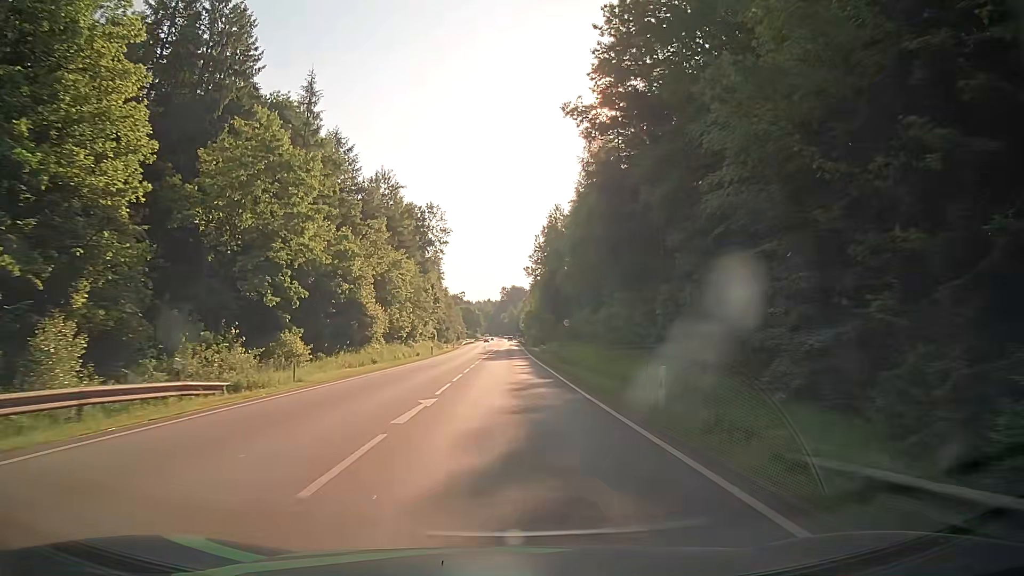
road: secondary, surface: asphalt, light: Day
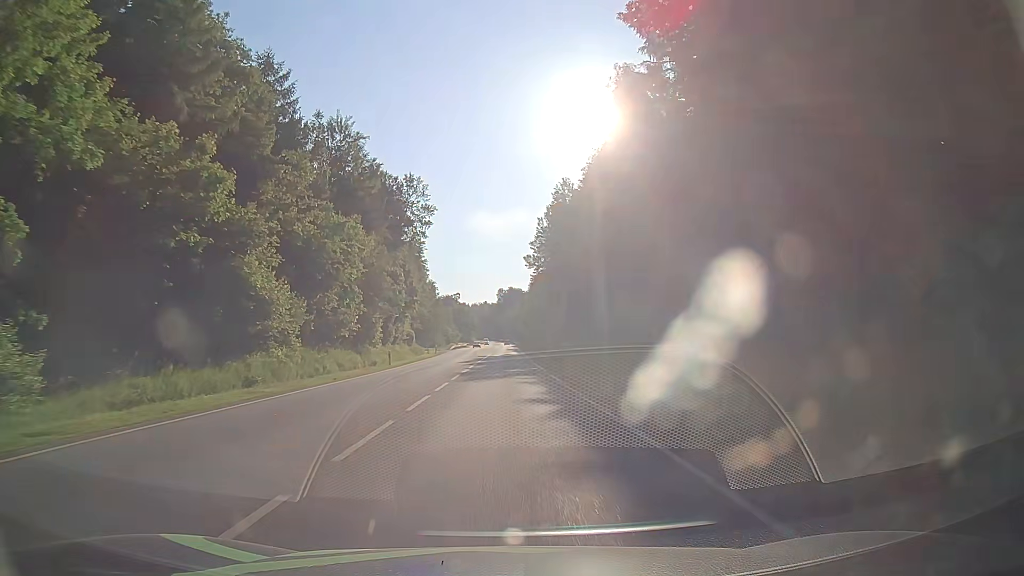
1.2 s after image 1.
(0.0, +22.2) m; 0°
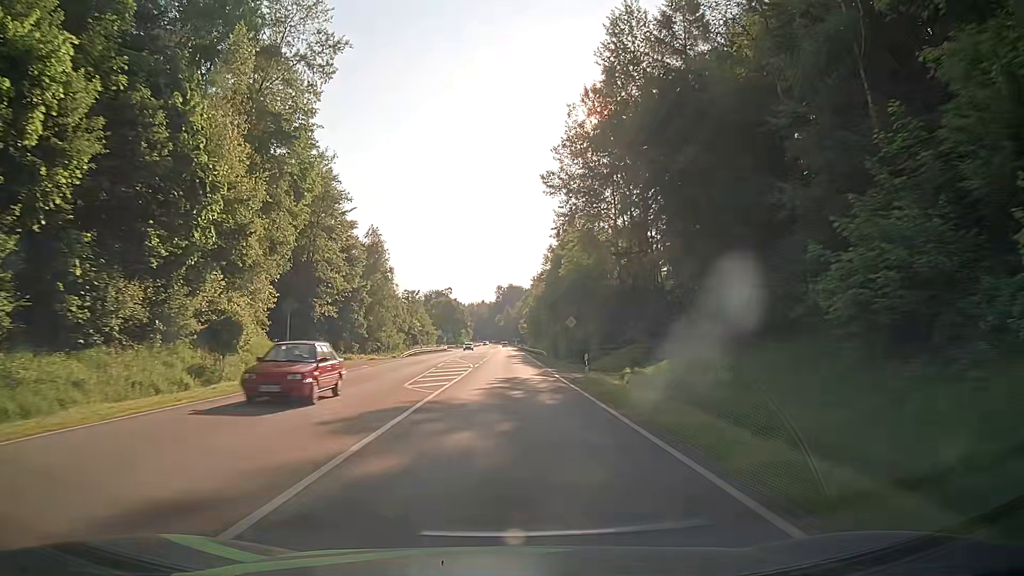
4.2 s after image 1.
(+0.3, +55.4) m; 0°
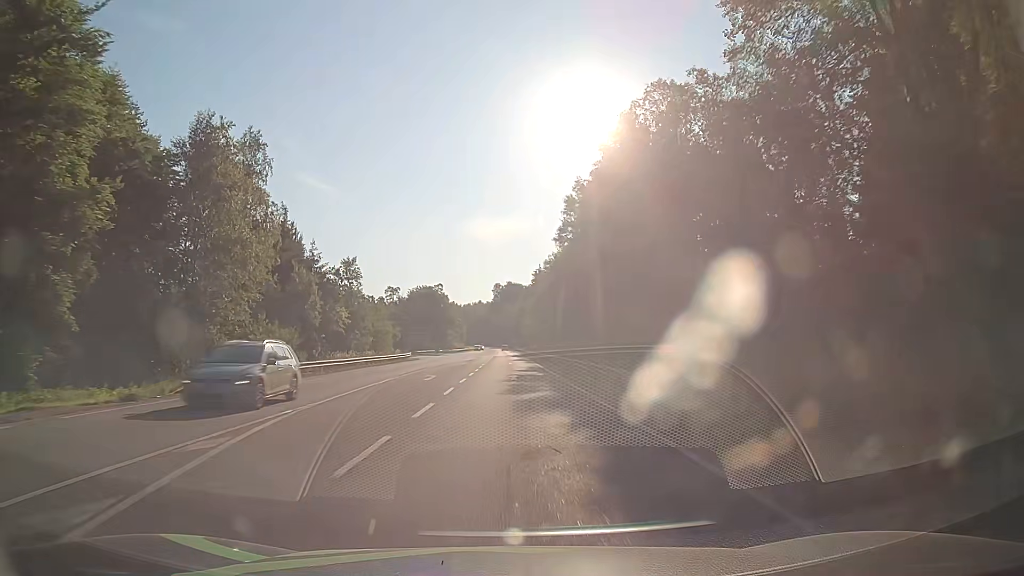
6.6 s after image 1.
(-0.1, +44.3) m; 0°
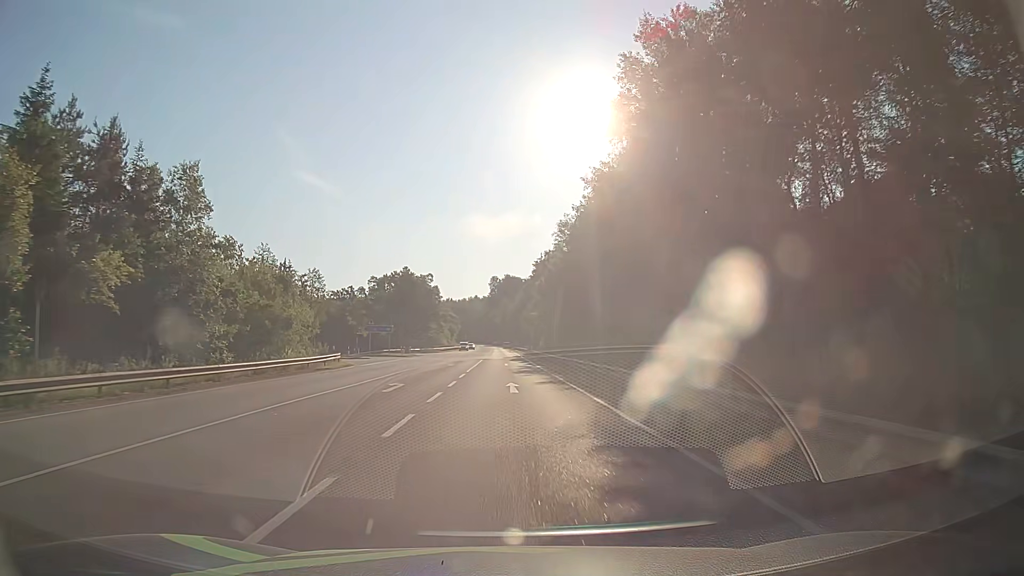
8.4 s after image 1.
(-0.2, +33.3) m; 0°
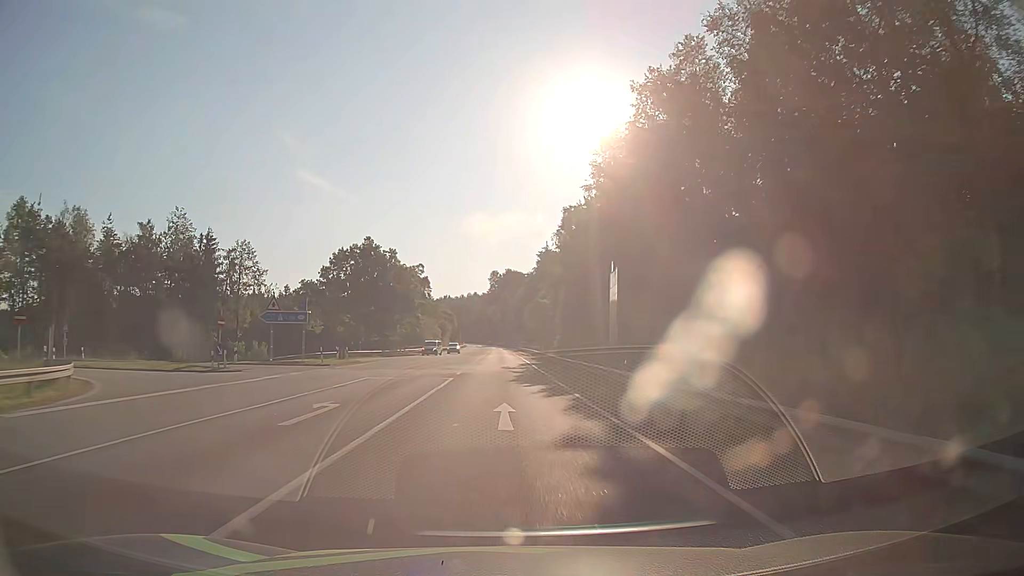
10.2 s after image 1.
(+0.1, +33.3) m; 0°
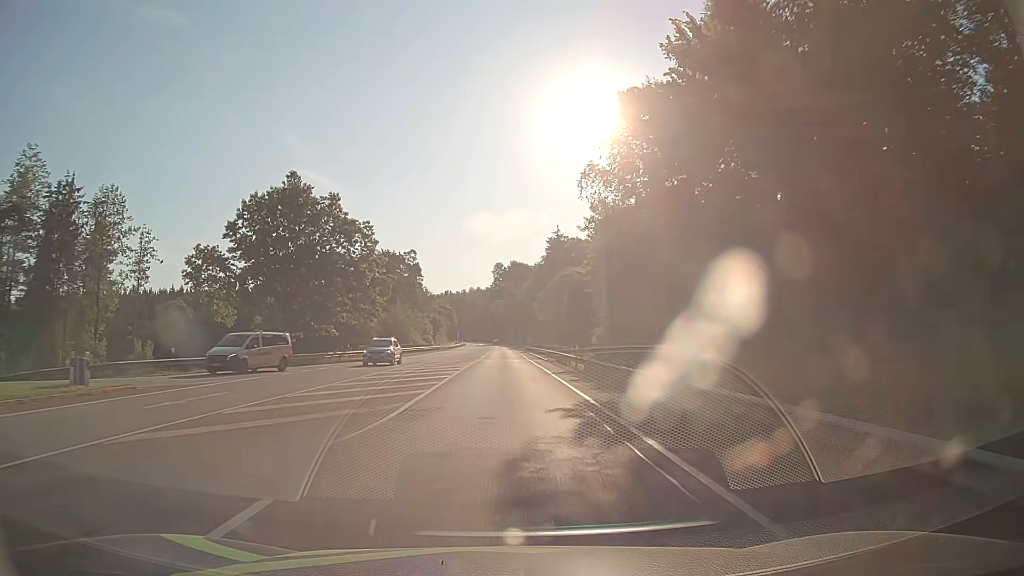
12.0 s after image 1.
(-0.1, +33.3) m; 0°
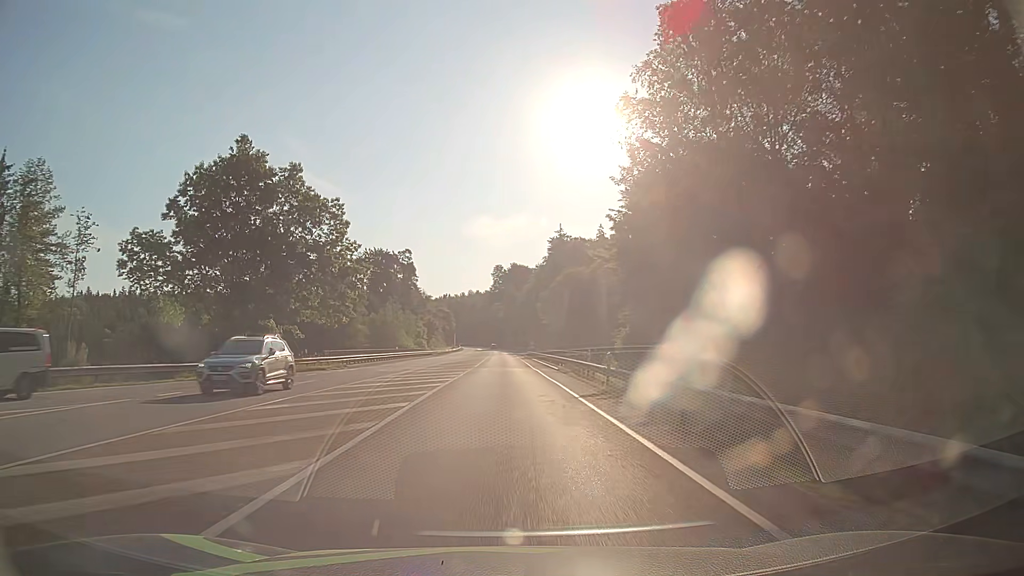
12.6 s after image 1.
(-0.1, +11.1) m; 0°
(0, +10) (0, +20) (0, +30) (0, +40) (0, +50) (0, +60) (0, +70) (0, +80) (0, +90) (-1, +100) m
